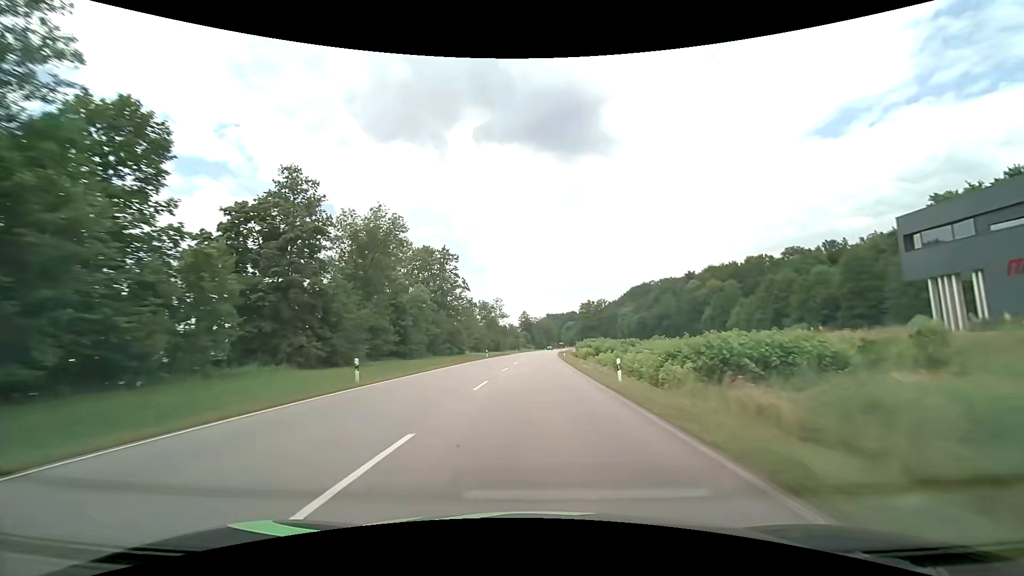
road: primary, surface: asphalt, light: Day
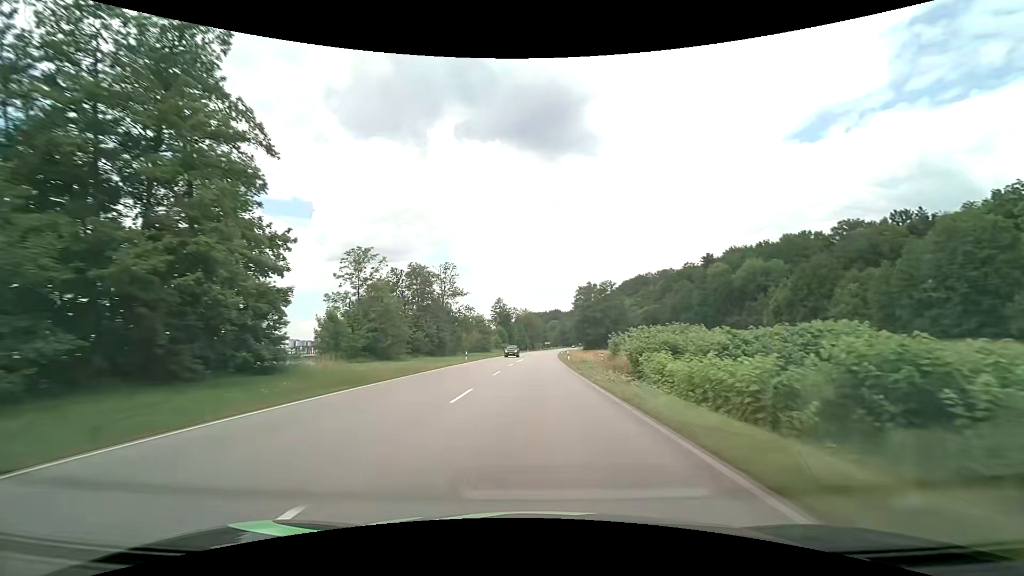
(+0.3, +63.2) m; +1°
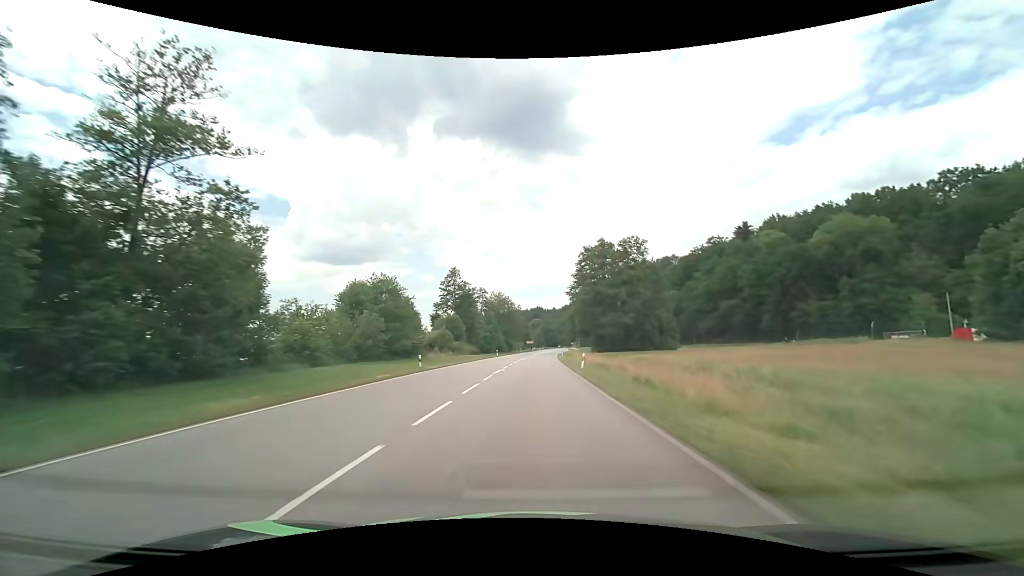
(+1.2, +63.3) m; +2°
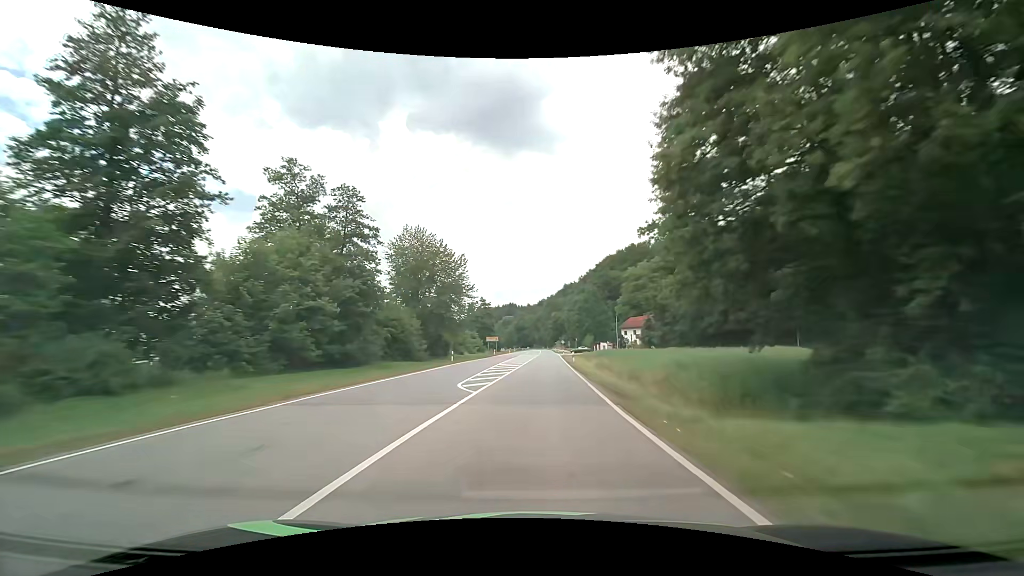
(+2.0, +79.1) m; +3°
(0, +10) (0, +20) (0, +30) (+1, +40) (+1, +50) (+2, +60) (+2, +70) (+2, +80) (+3, +90) (+3, +100) m
